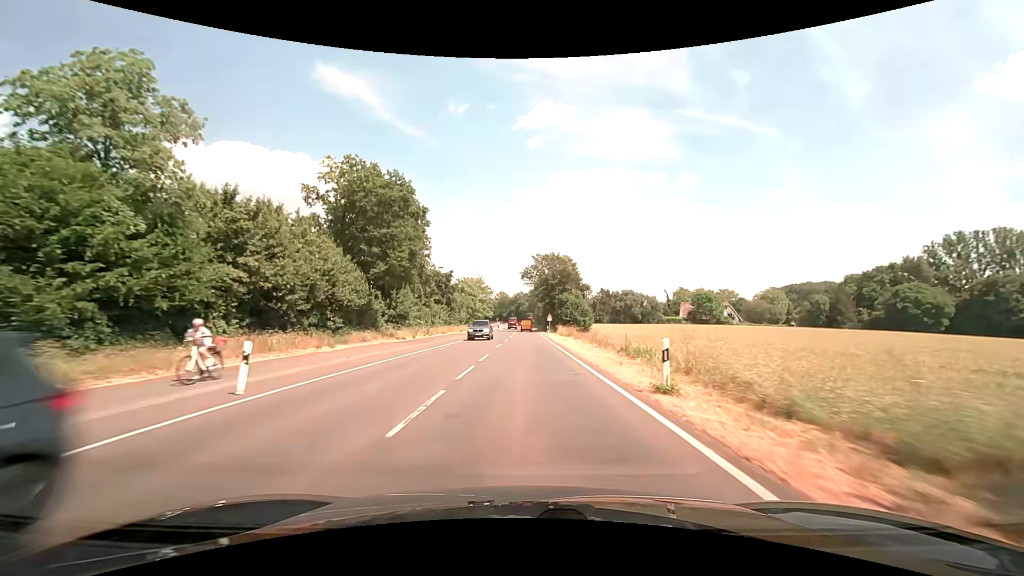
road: secondary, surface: asphalt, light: Day
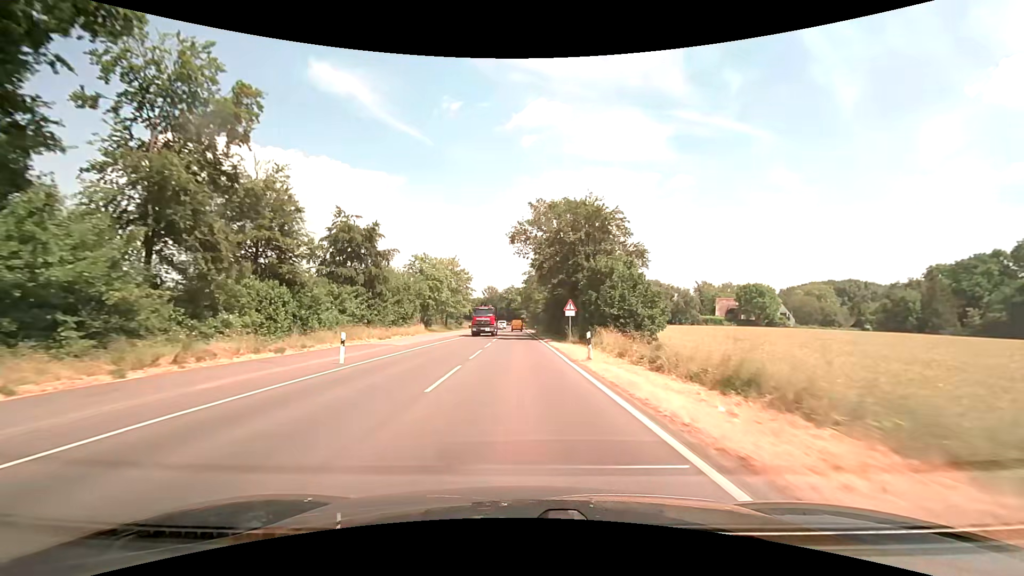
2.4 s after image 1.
(+0.4, +42.5) m; +1°
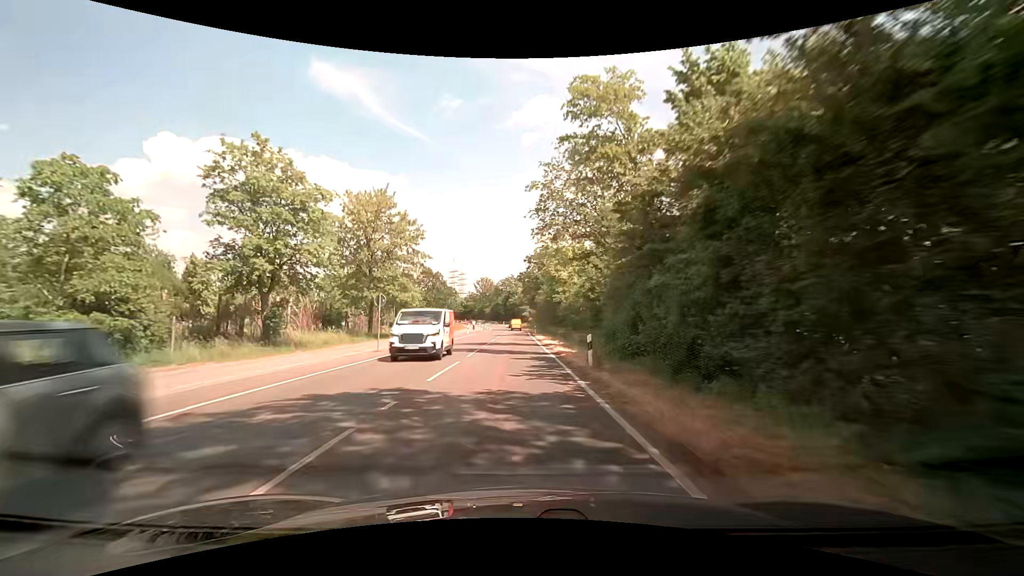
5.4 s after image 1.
(-0.2, +52.7) m; 0°
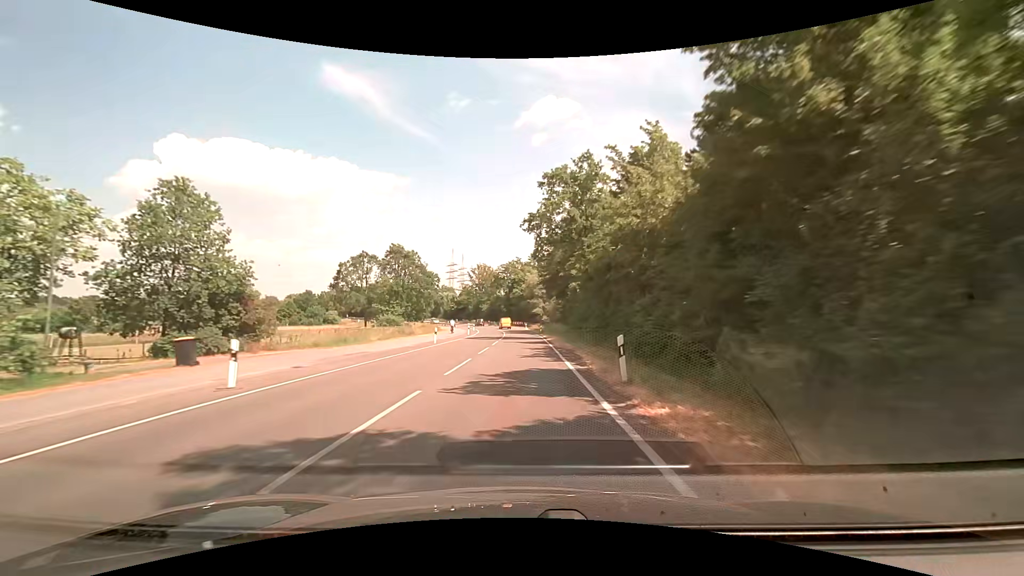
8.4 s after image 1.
(-0.1, +52.9) m; -1°
(0, +10) (0, +20) (0, +30) (0, +40) (0, +50) (0, +60) (0, +70) (0, +80) (-1, +90) (-3, +100) m
